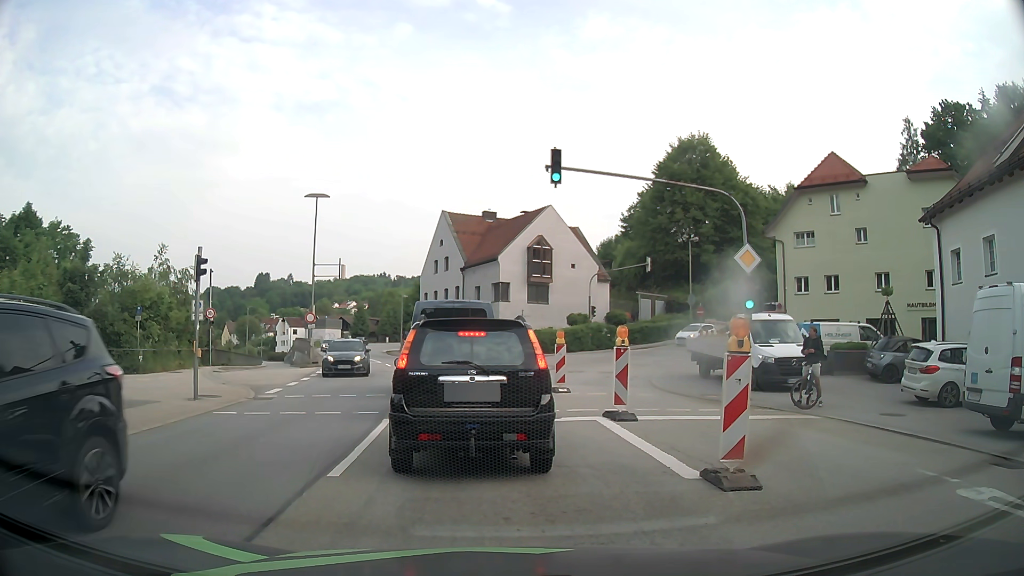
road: primary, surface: asphalt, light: Day
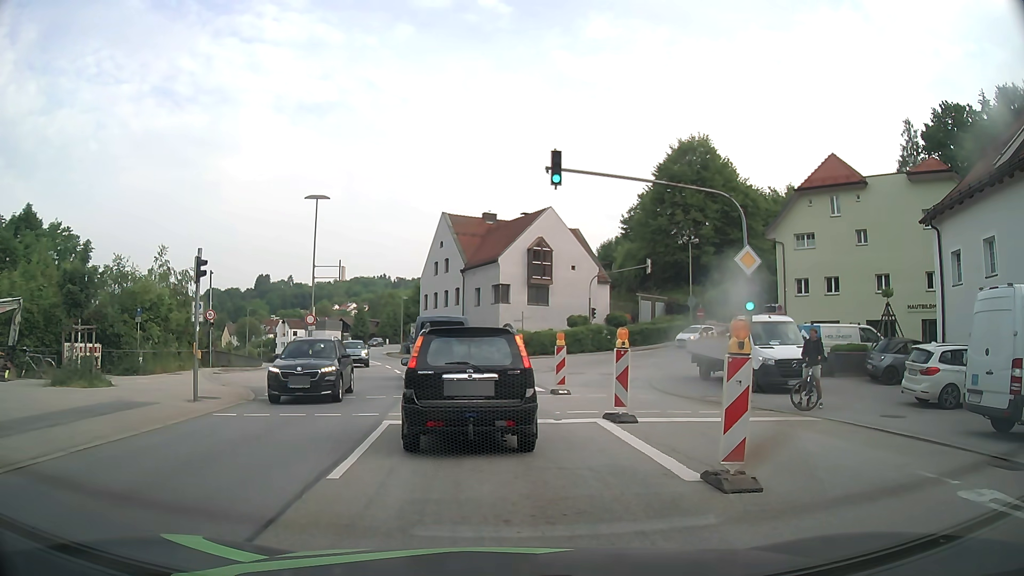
(0.0, 0.0) m; 0°
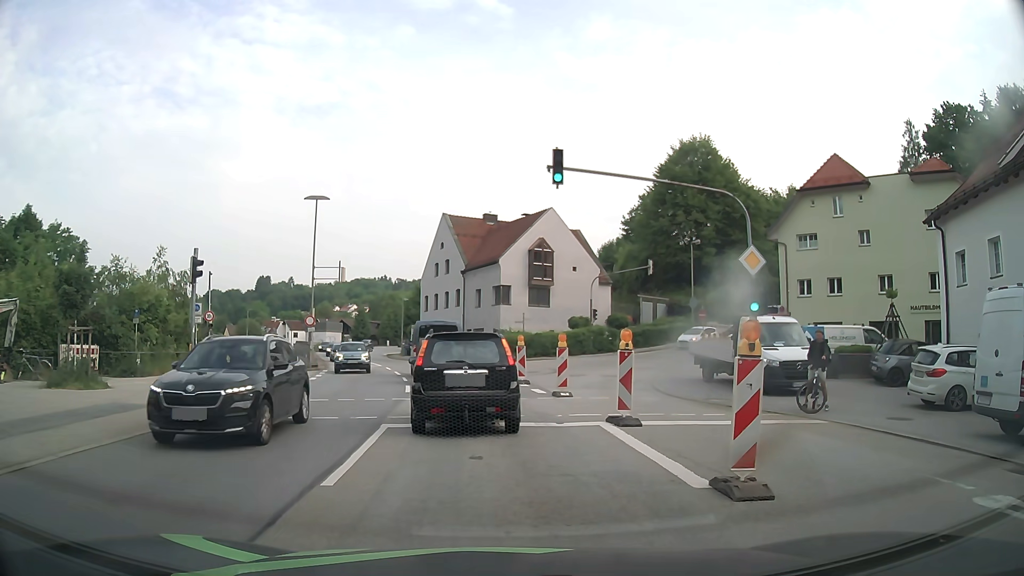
(0.0, +0.3) m; 0°
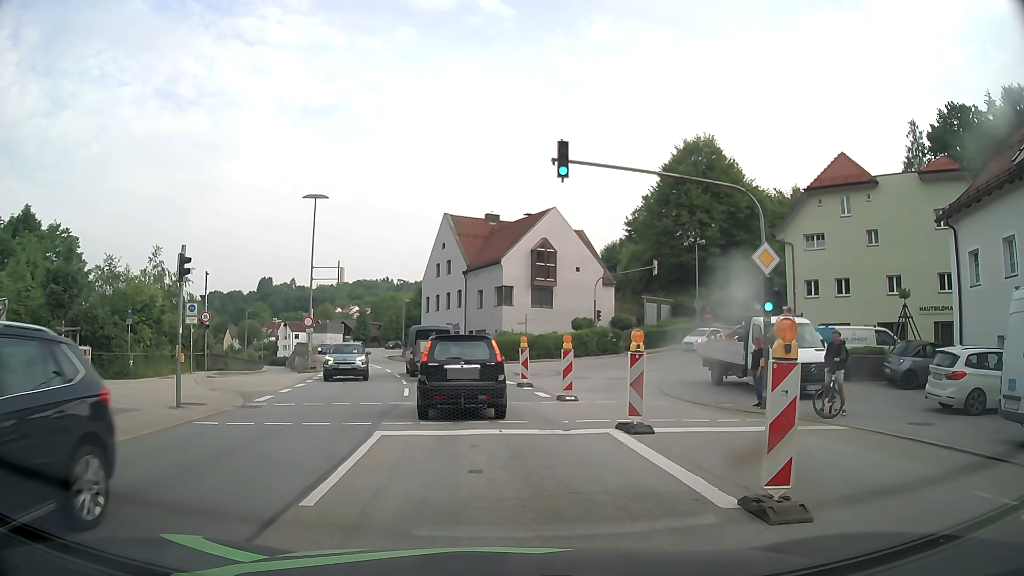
(0.0, +0.9) m; +2°
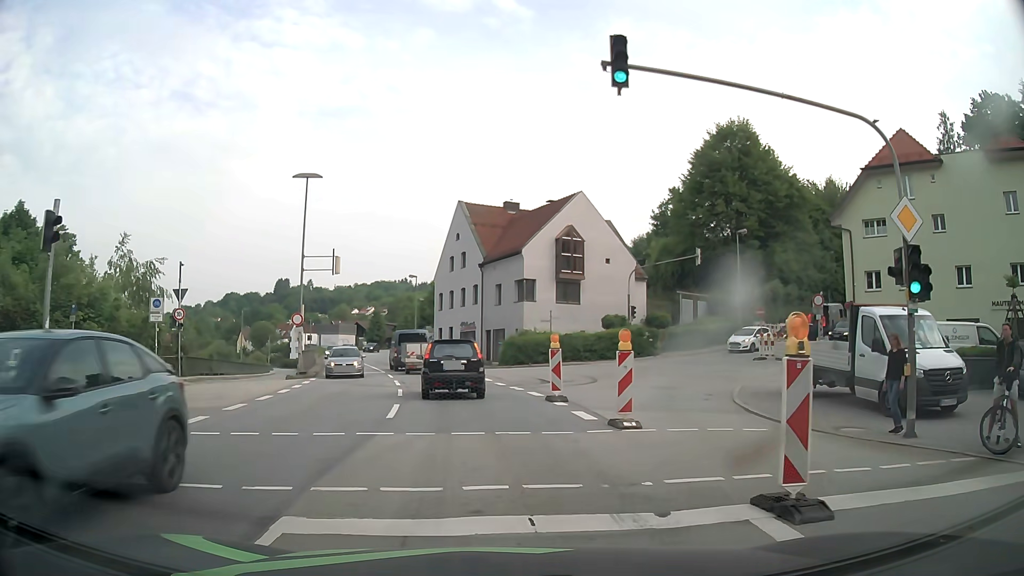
(-0.3, +5.8) m; -4°
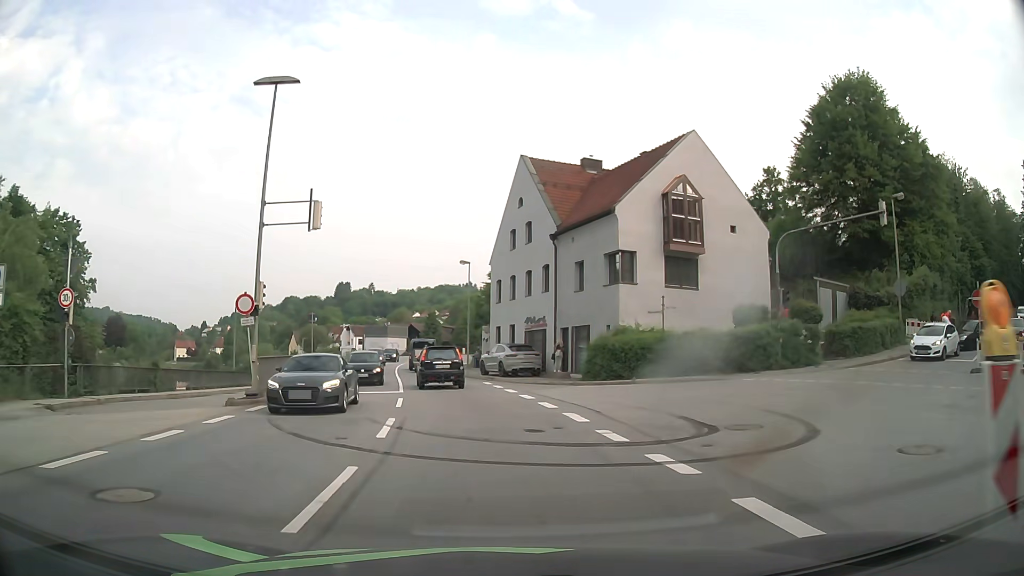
(-0.6, +14.4) m; -5°
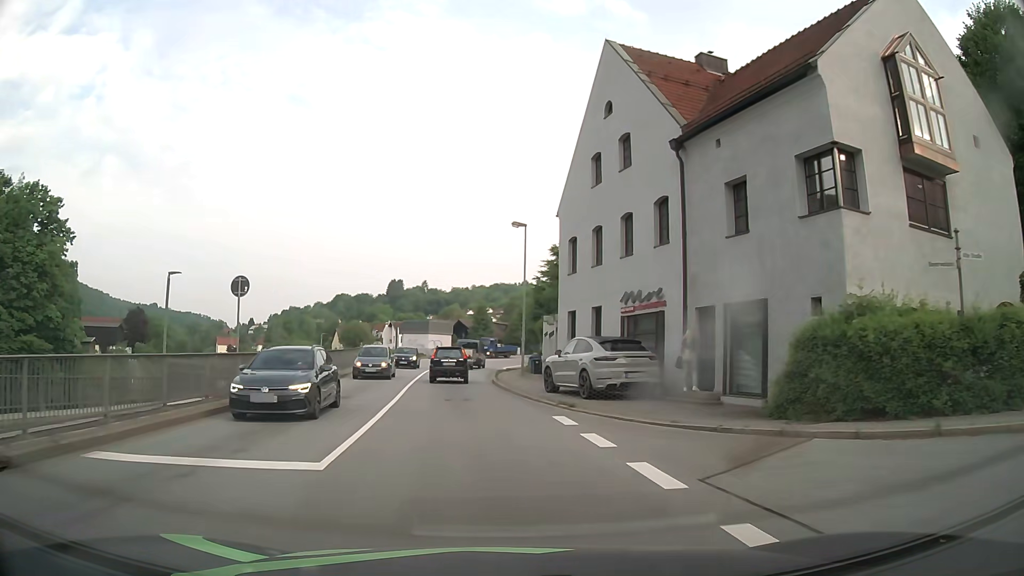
(-0.7, +15.9) m; -5°
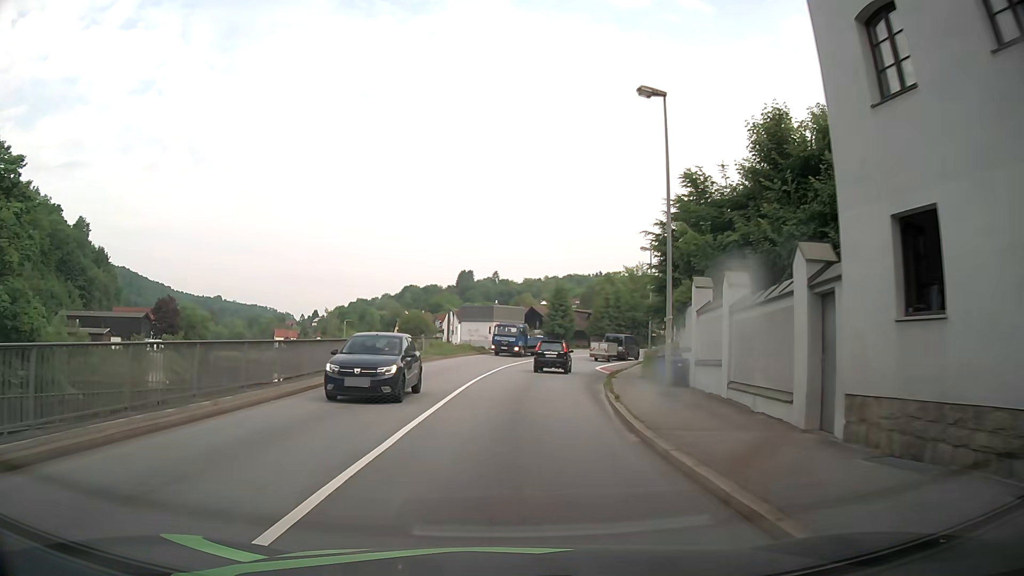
(-1.0, +19.0) m; -6°
(0, +10) (+1, +20) (+2, +30) (+3, +40) (+5, +50) (+9, +59) (+14, +68) (+20, +76) (+27, +82) (+36, +87) m
